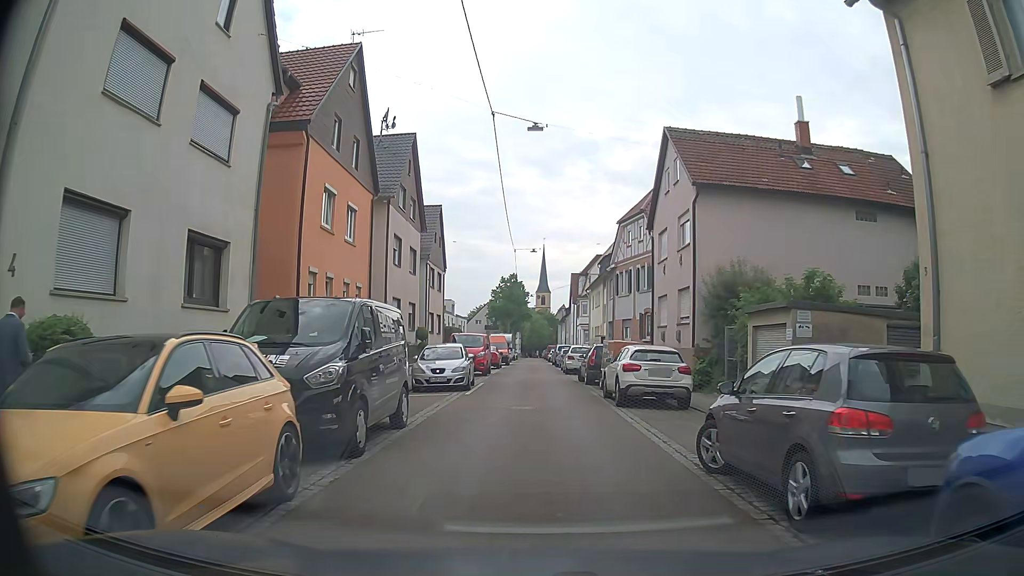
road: residential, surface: asphalt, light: Day
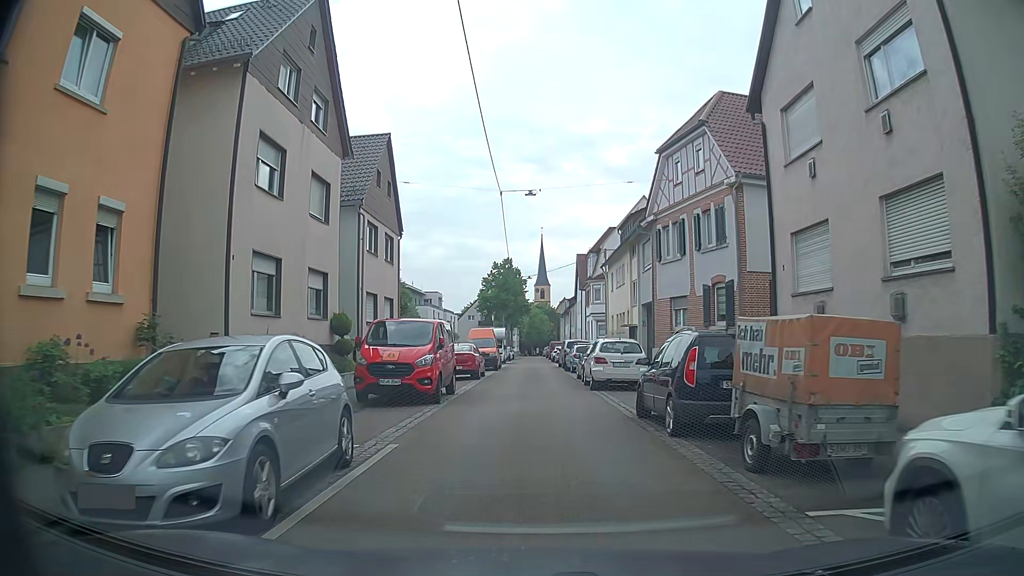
(+0.1, +16.0) m; 0°
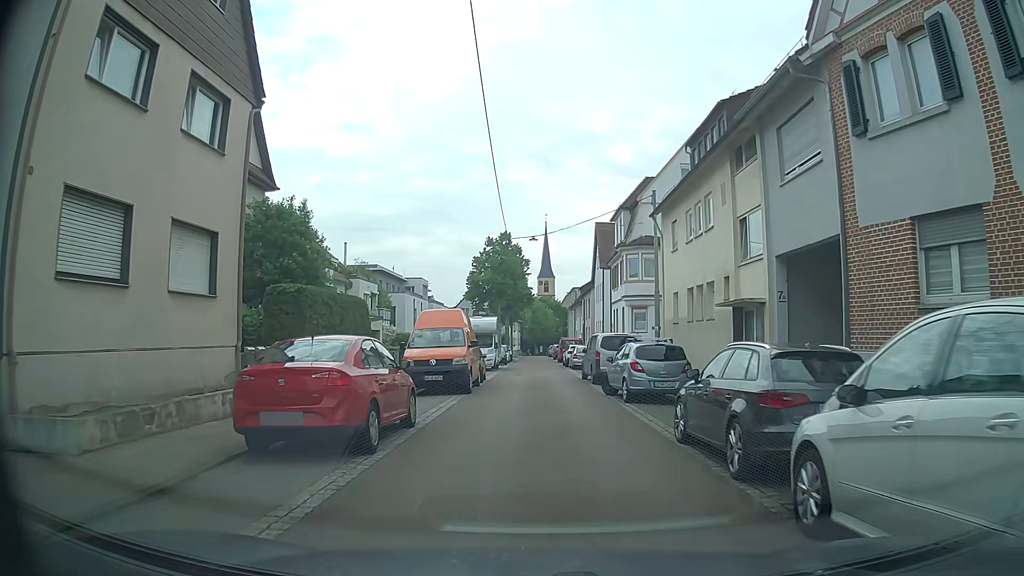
(+0.1, +19.0) m; 0°
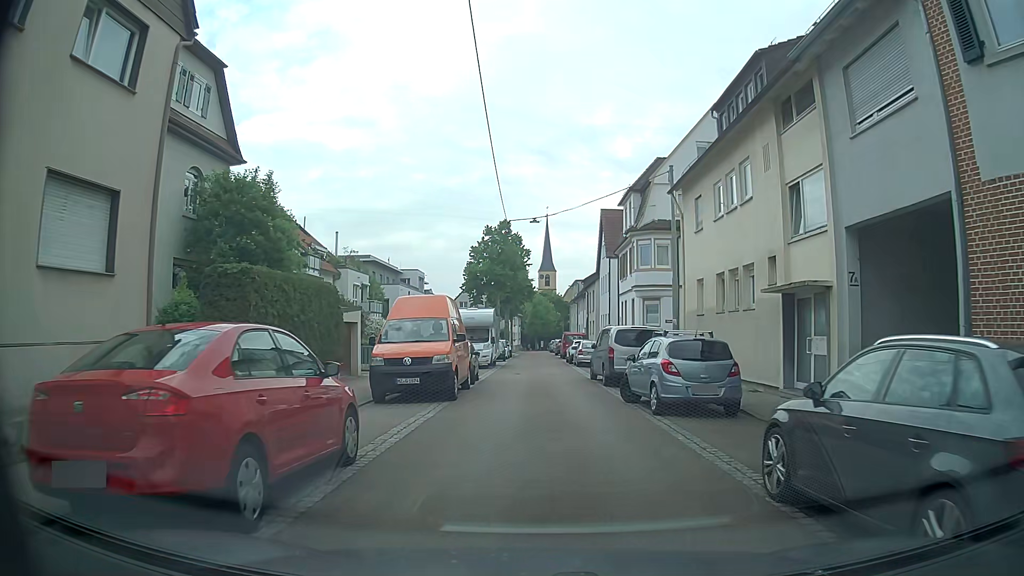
(0.0, +3.8) m; +1°
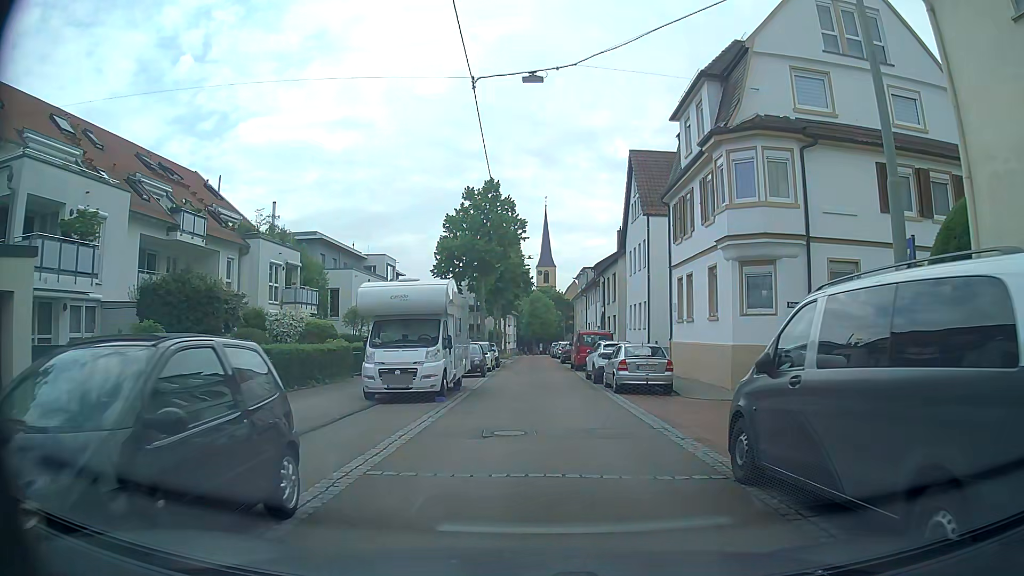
(-0.1, +17.8) m; -2°
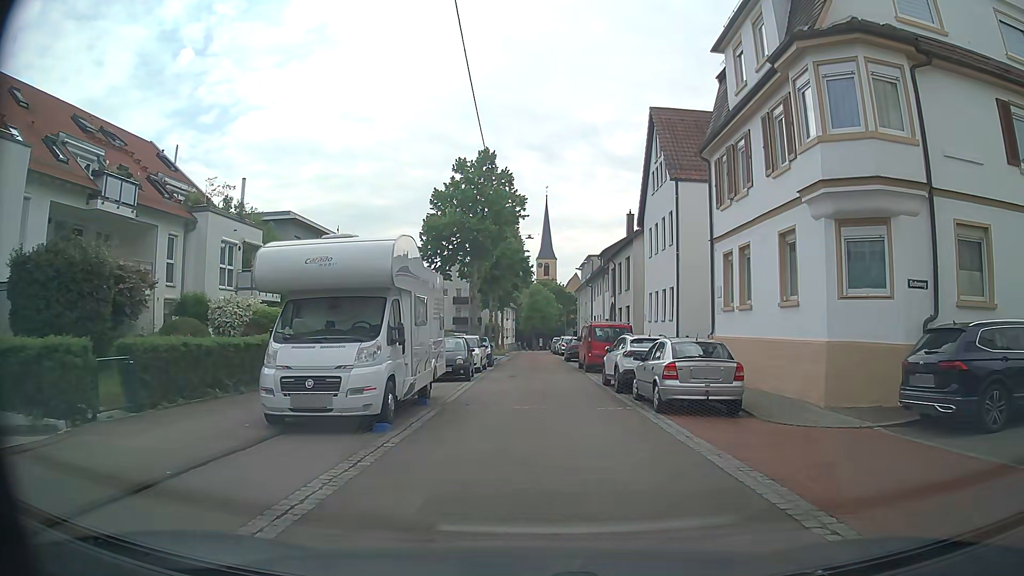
(+0.1, +6.4) m; +1°
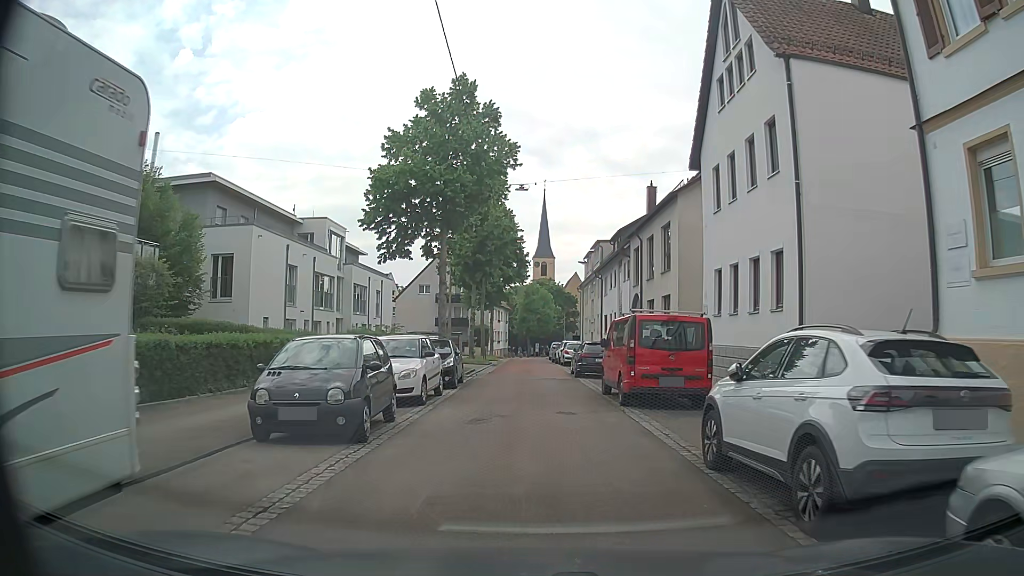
(+0.3, +12.8) m; +1°
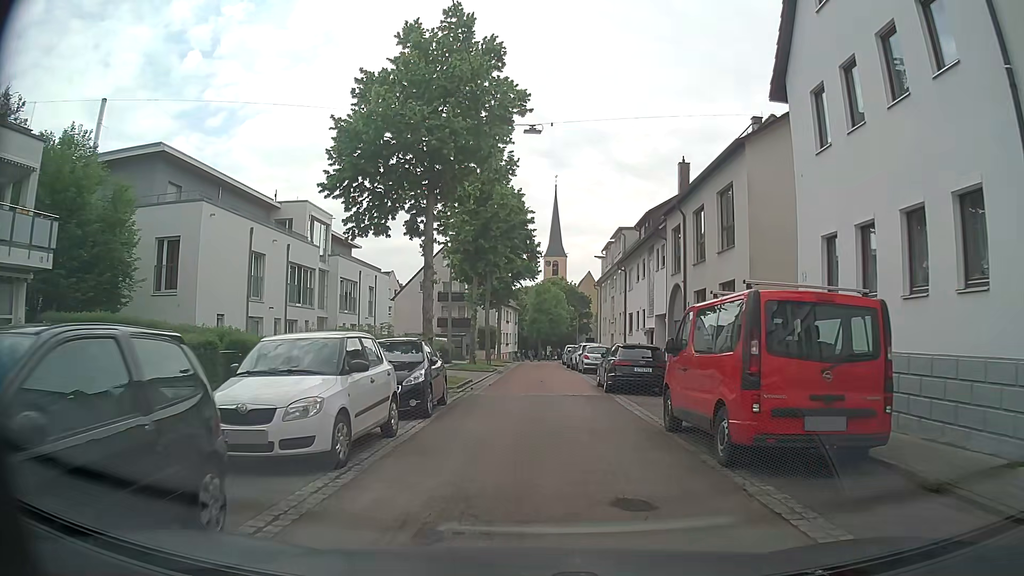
(-0.1, +7.1) m; -1°
